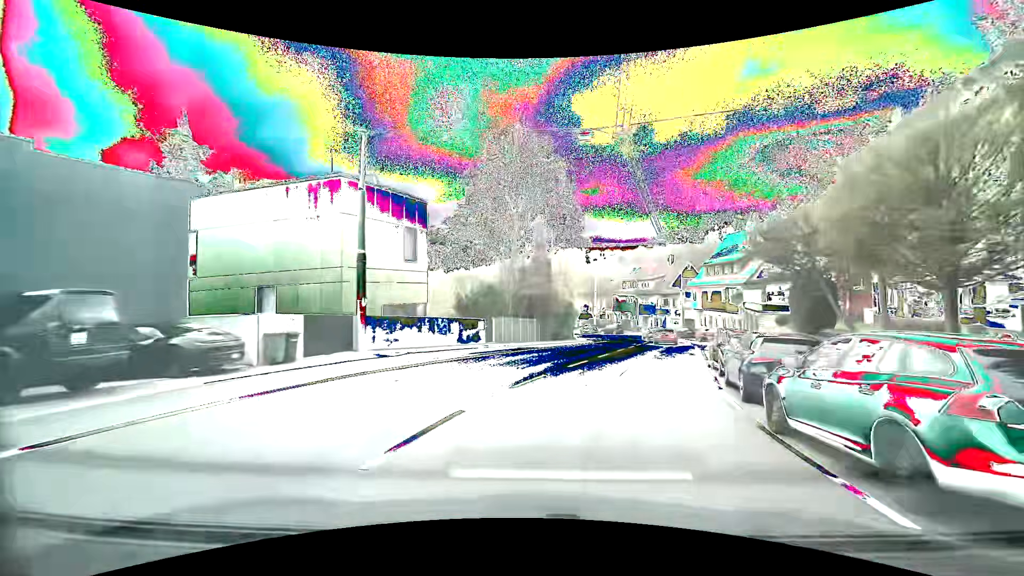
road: secondary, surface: asphalt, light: Day
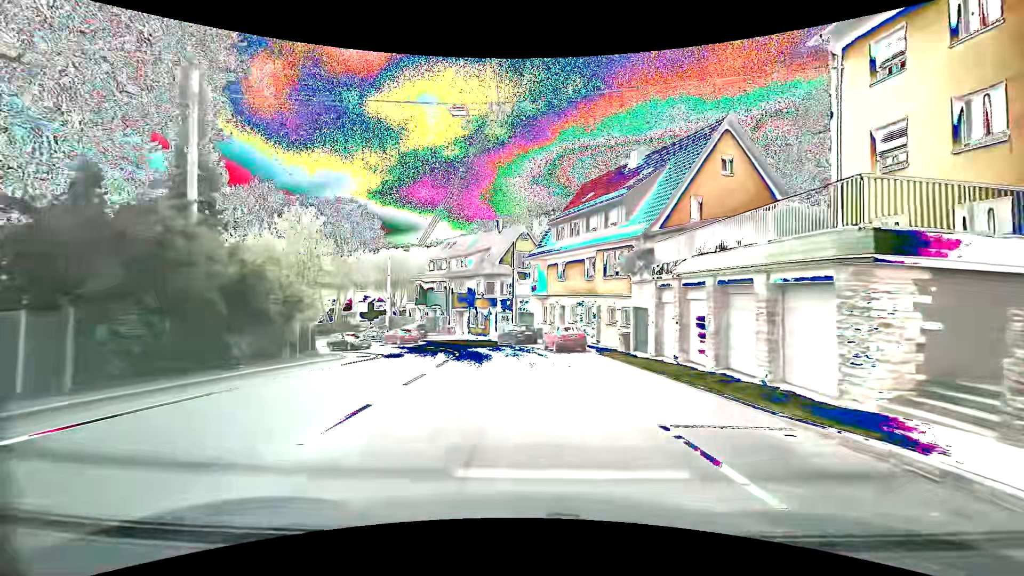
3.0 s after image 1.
(+6.9, +27.5) m; +20°
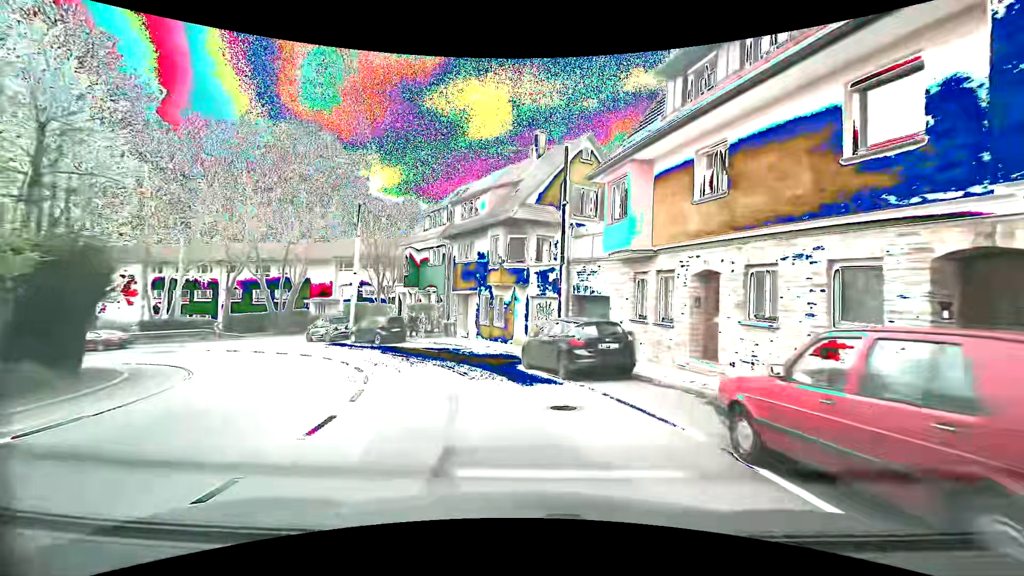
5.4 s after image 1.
(-0.5, +22.6) m; -4°
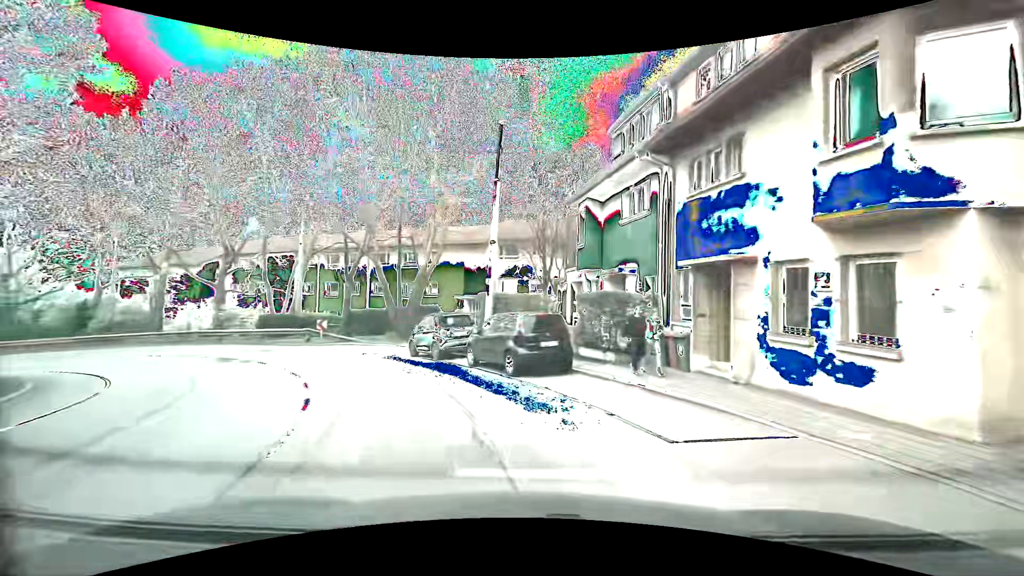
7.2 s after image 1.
(-2.6, +15.8) m; -21°
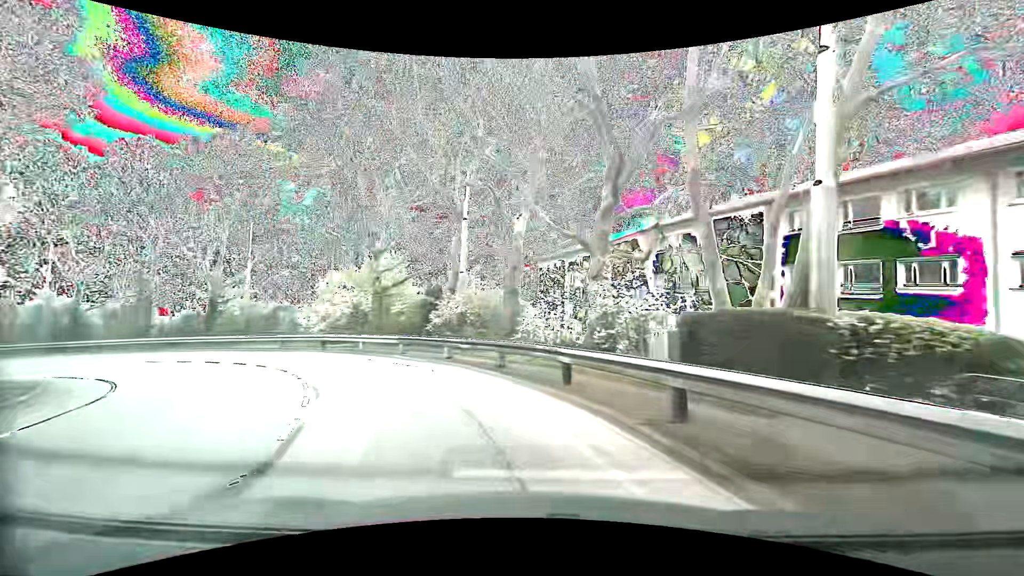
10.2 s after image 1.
(-10.7, +23.9) m; -48°
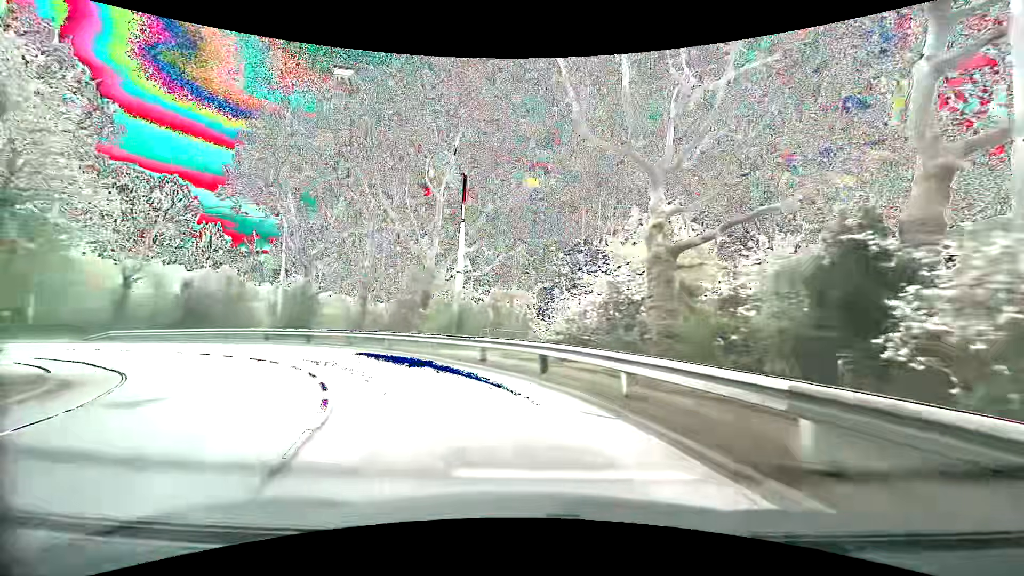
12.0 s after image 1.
(-4.2, +15.8) m; -29°
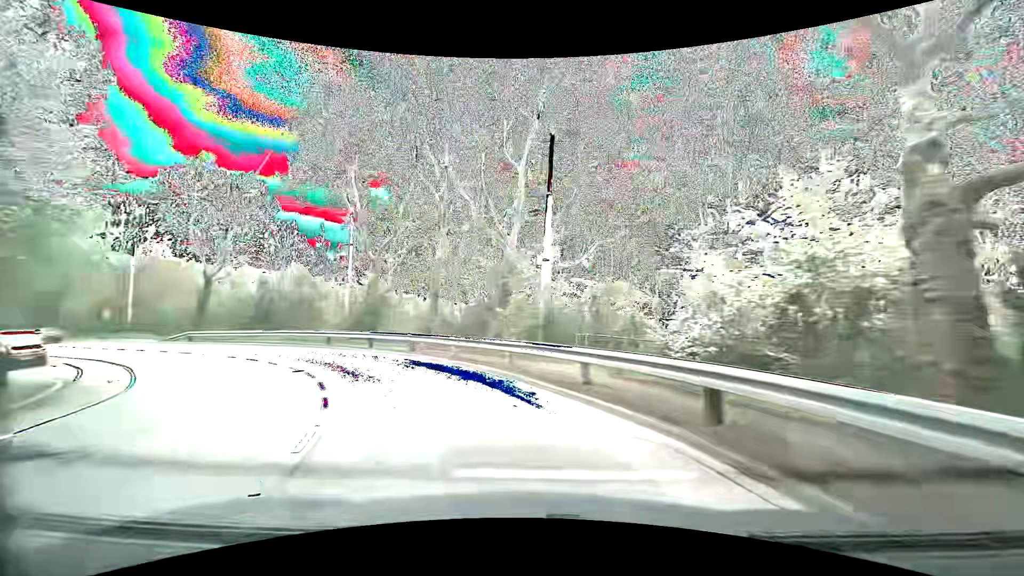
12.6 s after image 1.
(-0.5, +5.6) m; -11°
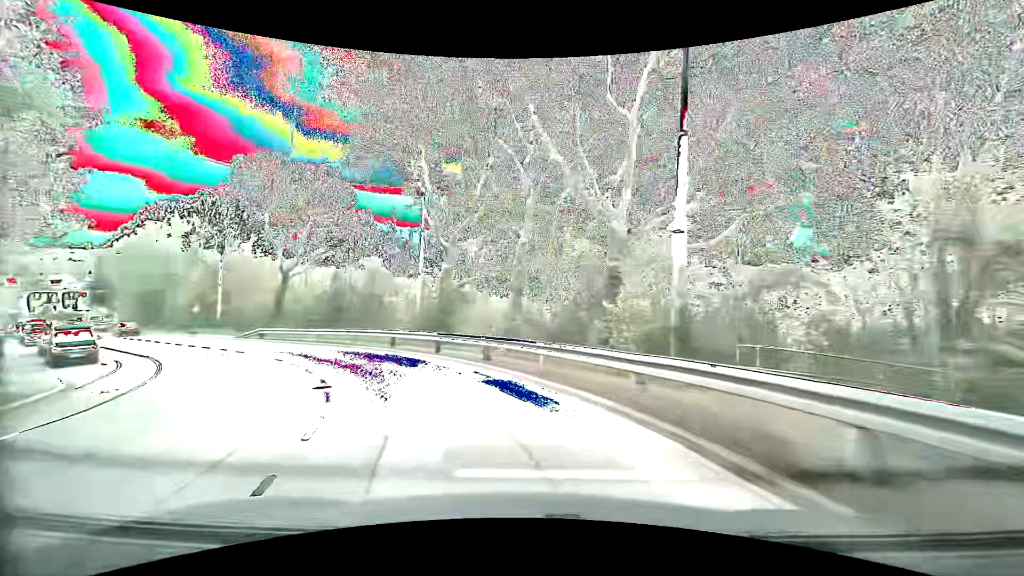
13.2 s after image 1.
(-0.4, +5.7) m; -11°
(-1, +10) (-6, +19) (-12, +26) (-20, +33) (-27, +40) (-35, +46) (-42, +53) (-50, +59) (-58, +66) (-65, +72) m
